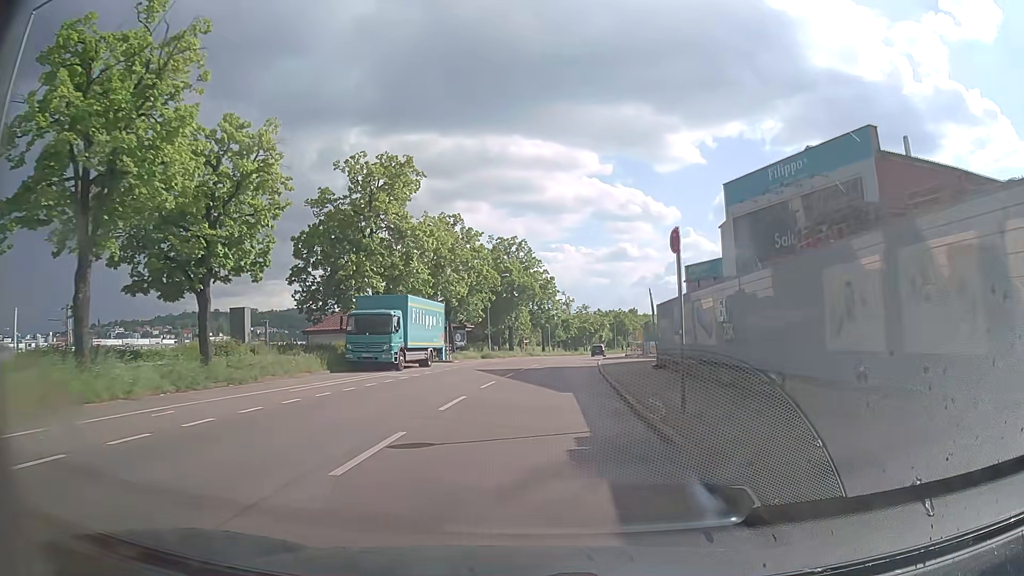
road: secondary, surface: asphalt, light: Day
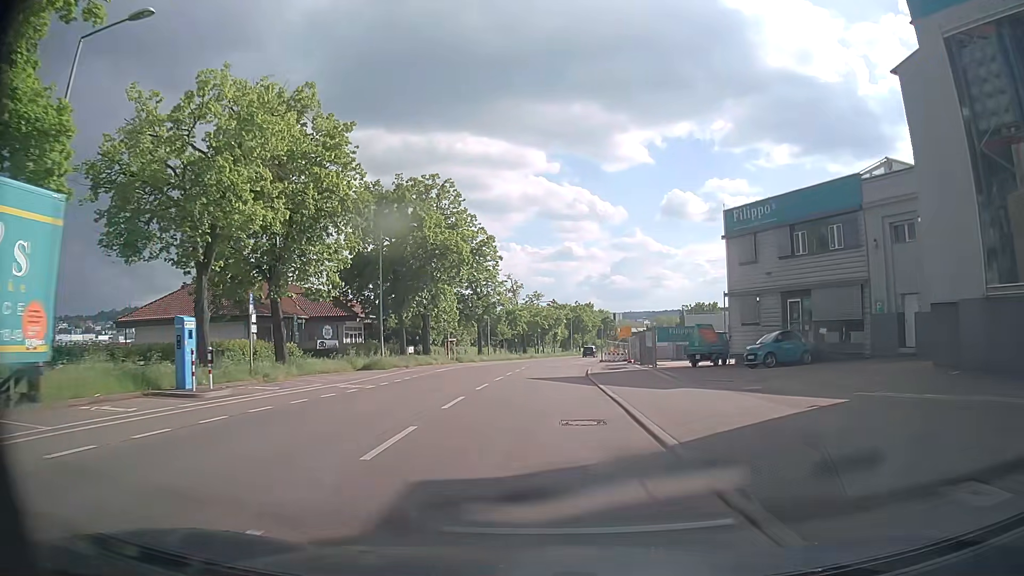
(+0.9, +28.9) m; +5°
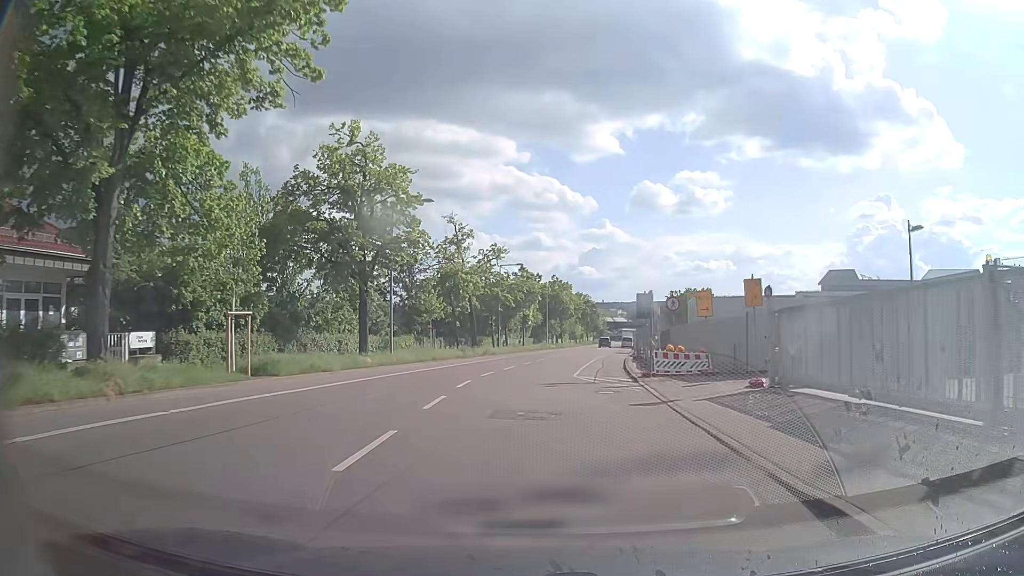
(+0.7, +36.7) m; +2°
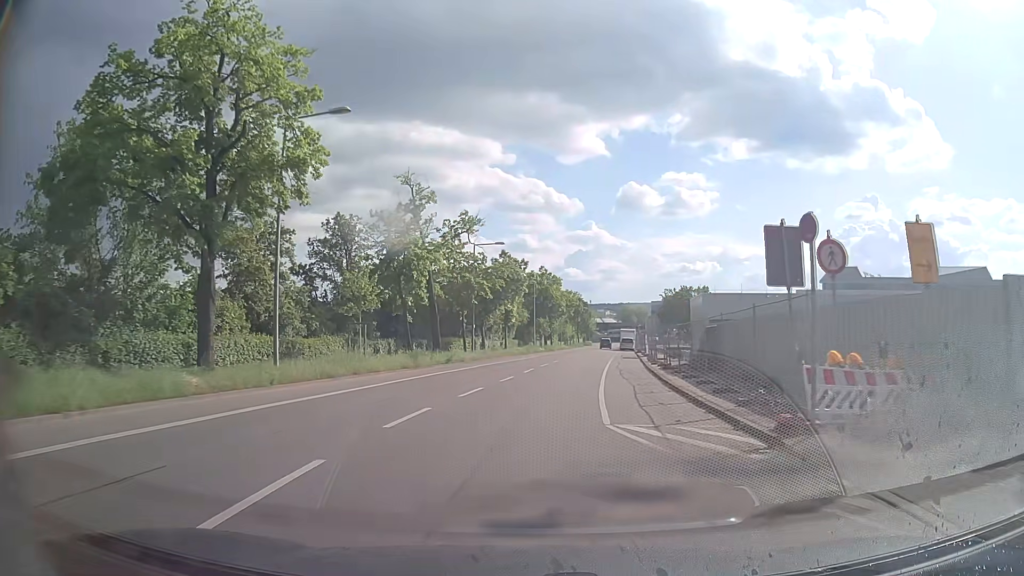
(+0.2, +14.6) m; +1°
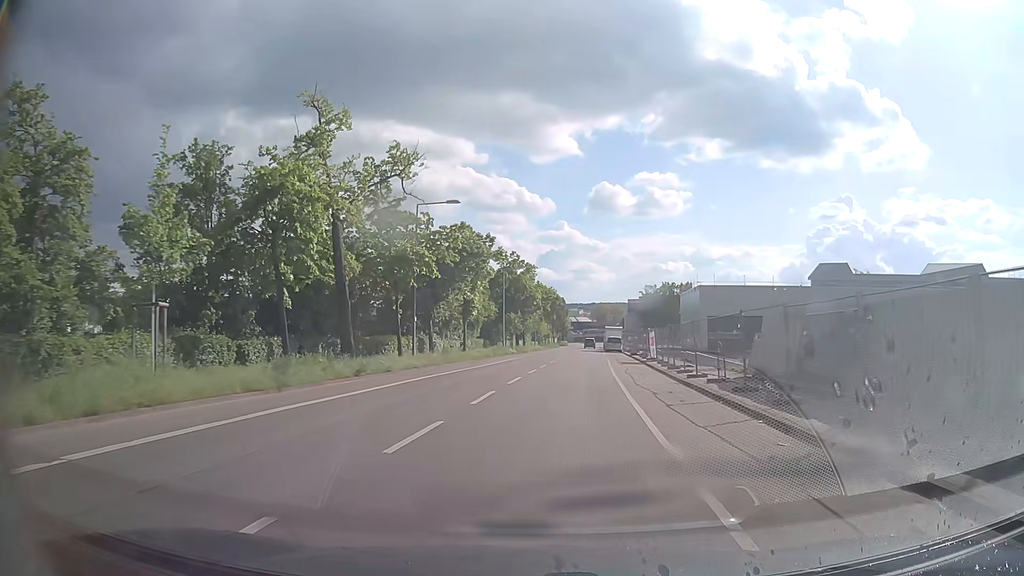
(+0.2, +14.4) m; +2°
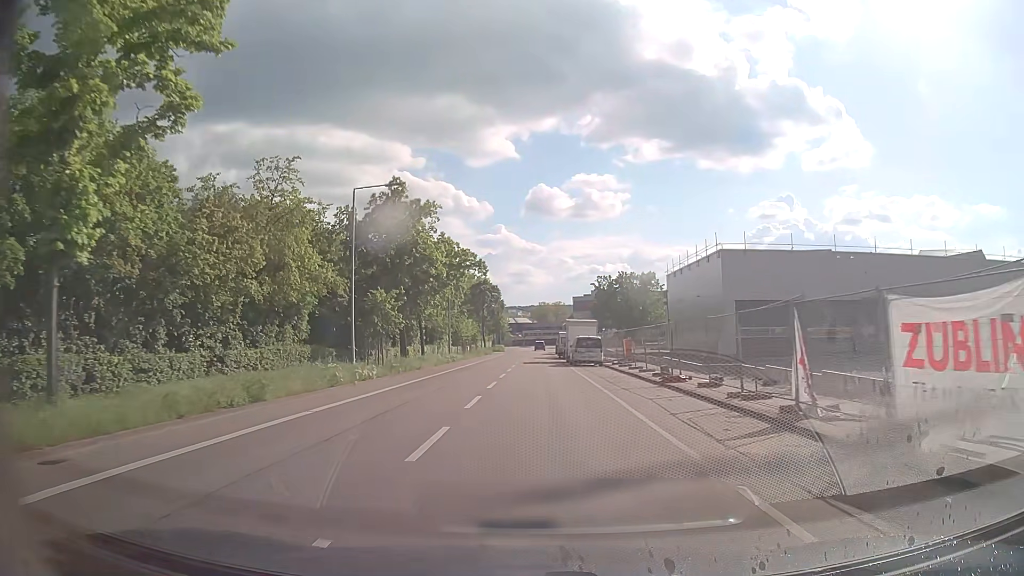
(+2.3, +36.3) m; +5°
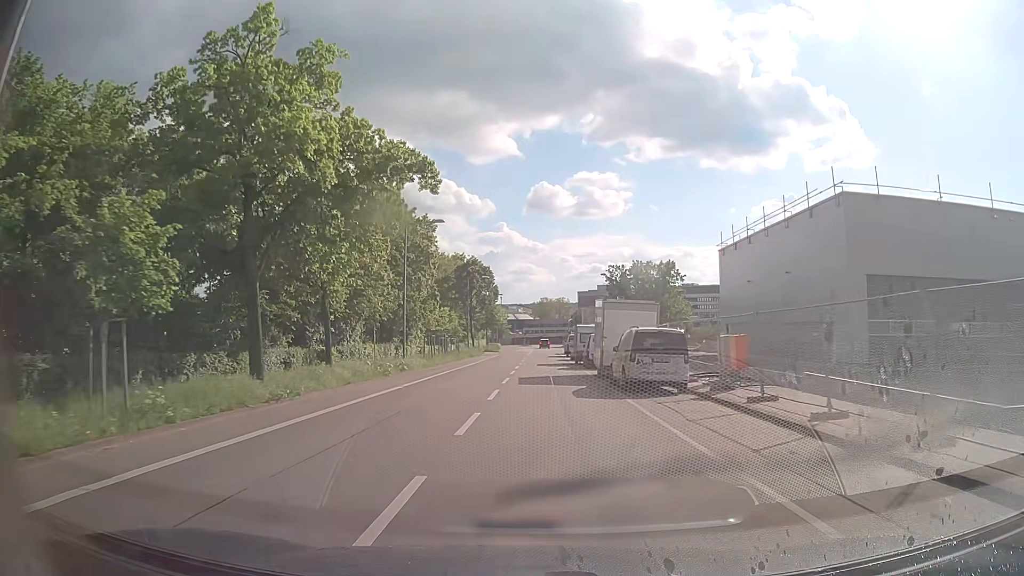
(+0.1, +22.0) m; 0°
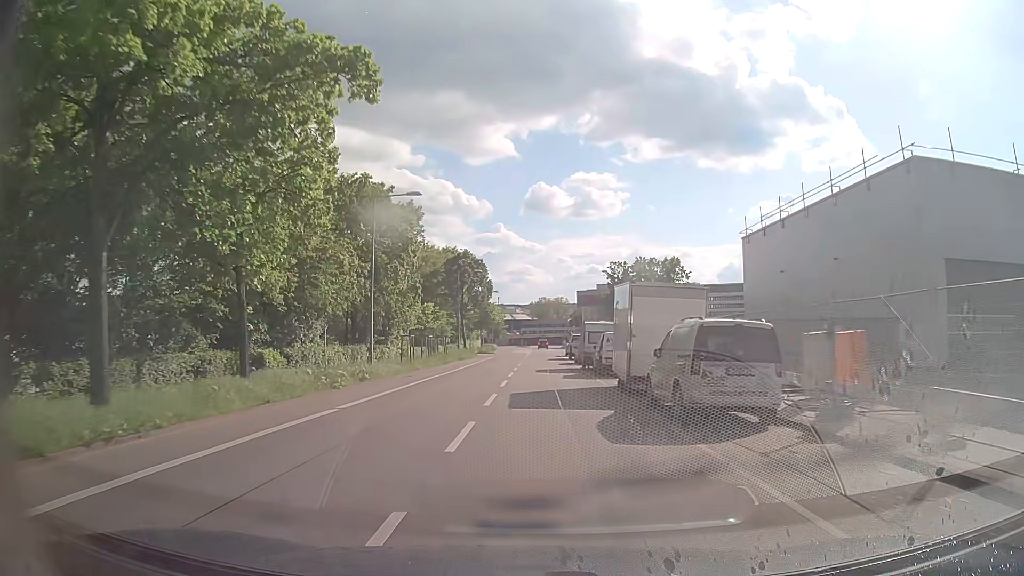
(0.0, +7.3) m; 0°
(0, +10) (0, +20) (0, +30) (0, +40) (+1, +50) (+1, +60) (+1, +70) (+1, +80) (+2, +90) (+3, +100) m
